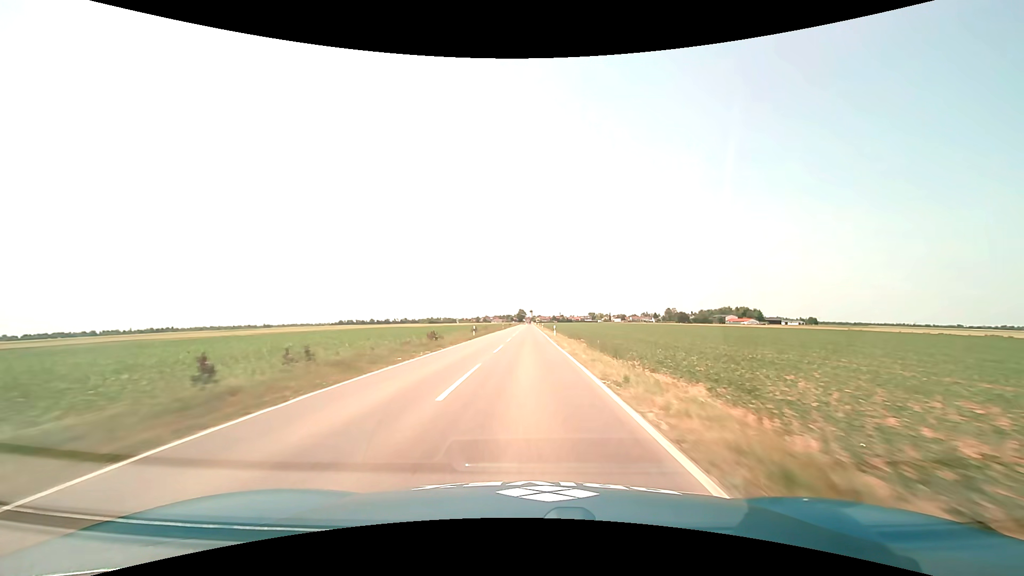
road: tertiary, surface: asphalt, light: Day
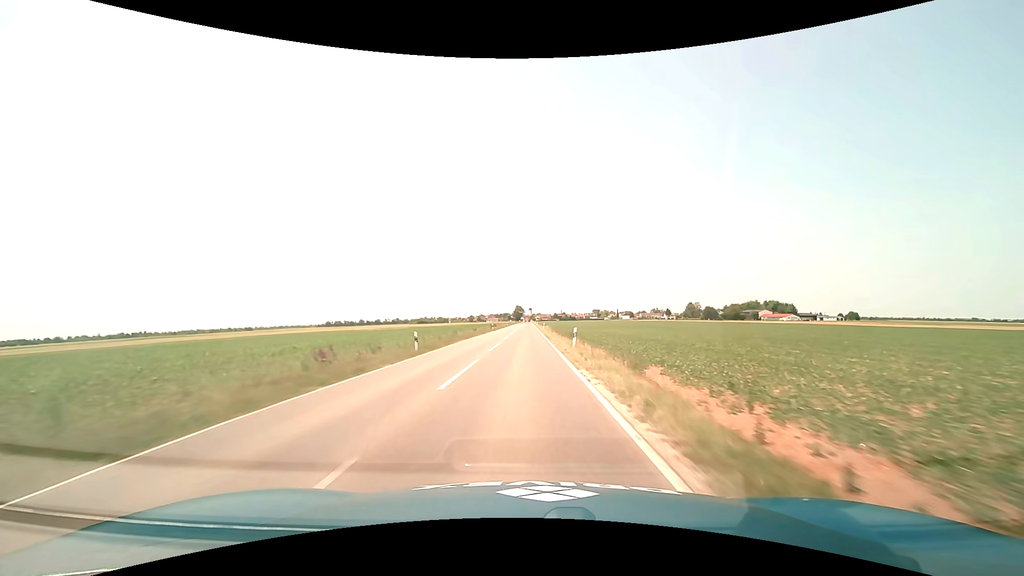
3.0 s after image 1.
(+0.4, +72.5) m; 0°
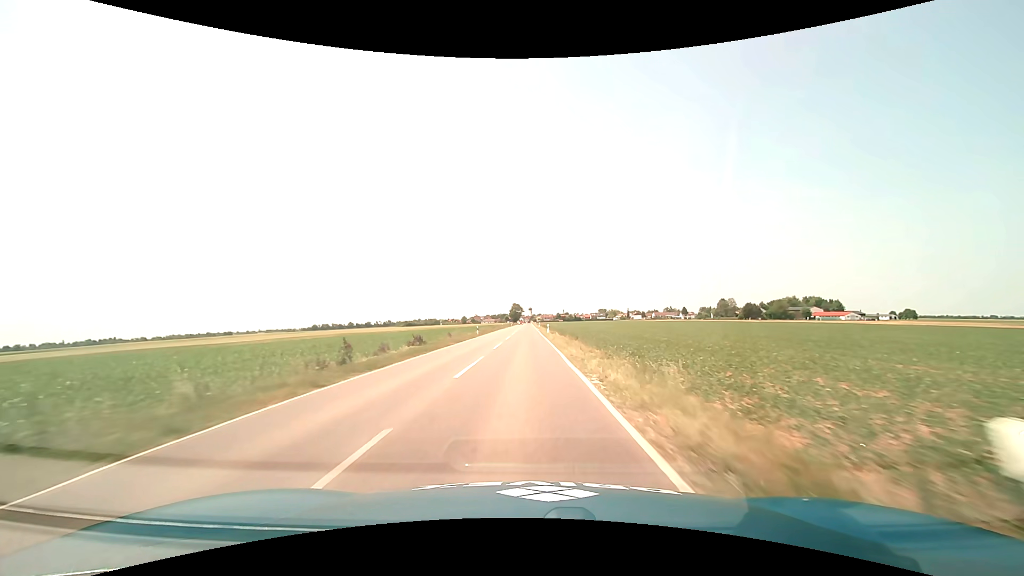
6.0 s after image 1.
(+0.1, +72.1) m; 0°
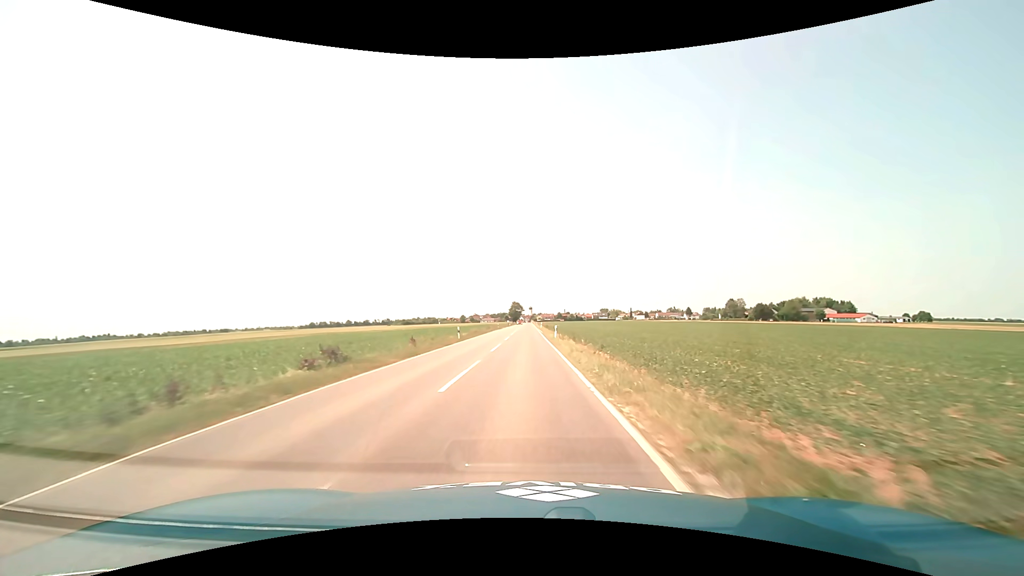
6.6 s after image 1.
(0.0, +14.3) m; 0°
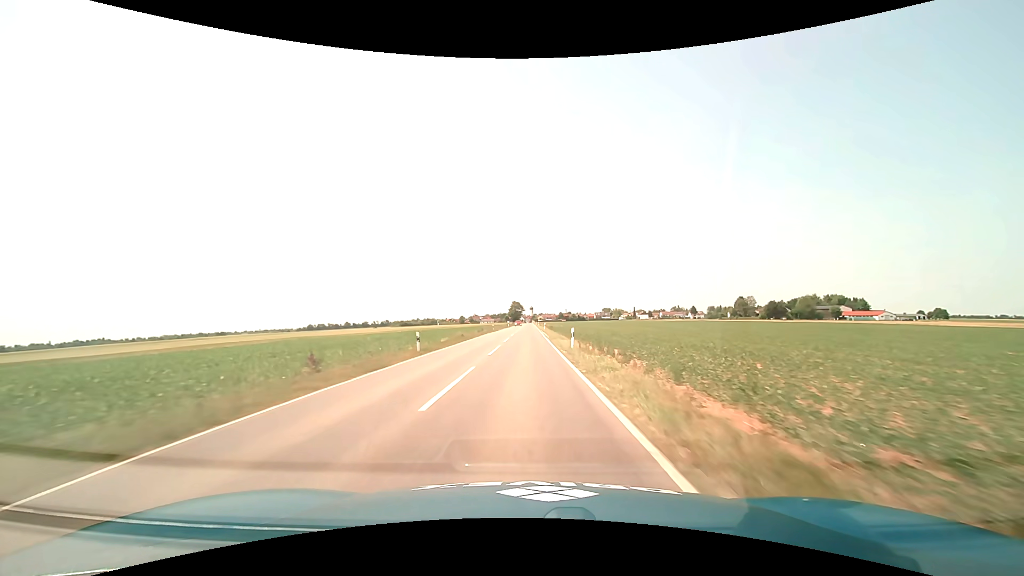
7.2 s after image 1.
(0.0, +14.3) m; 0°
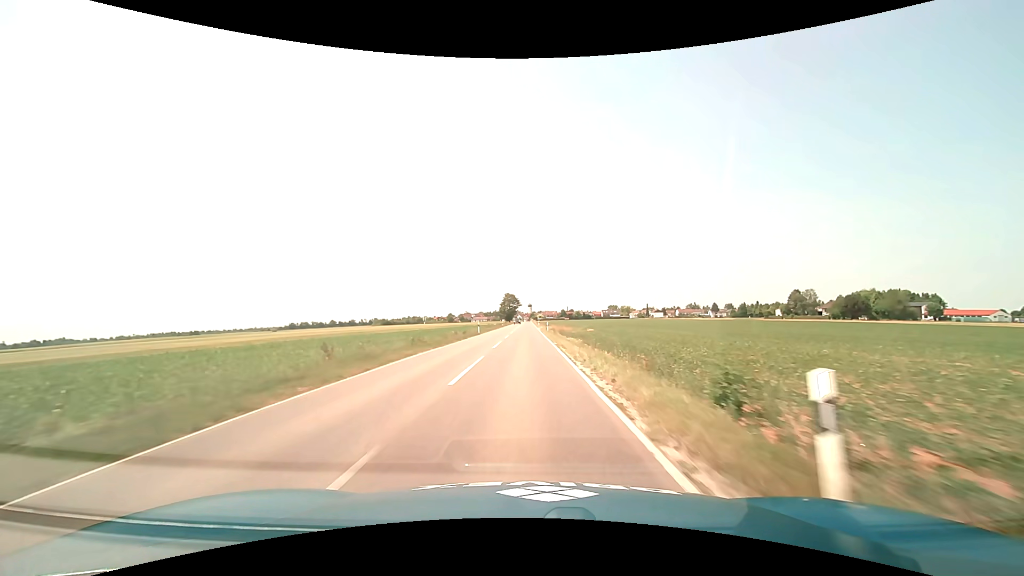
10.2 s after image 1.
(+0.2, +70.4) m; 0°
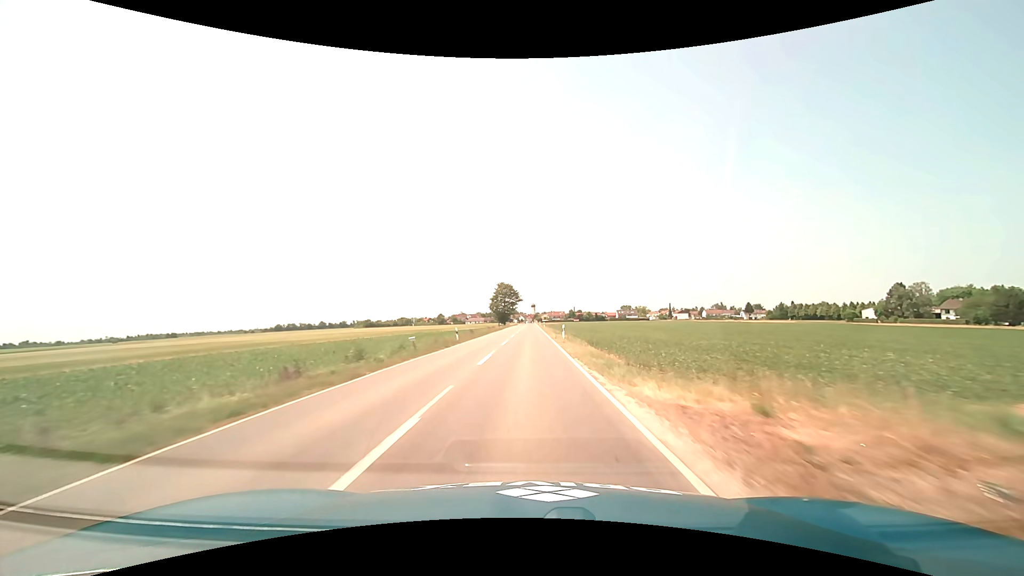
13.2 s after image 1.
(-0.3, +68.4) m; 0°
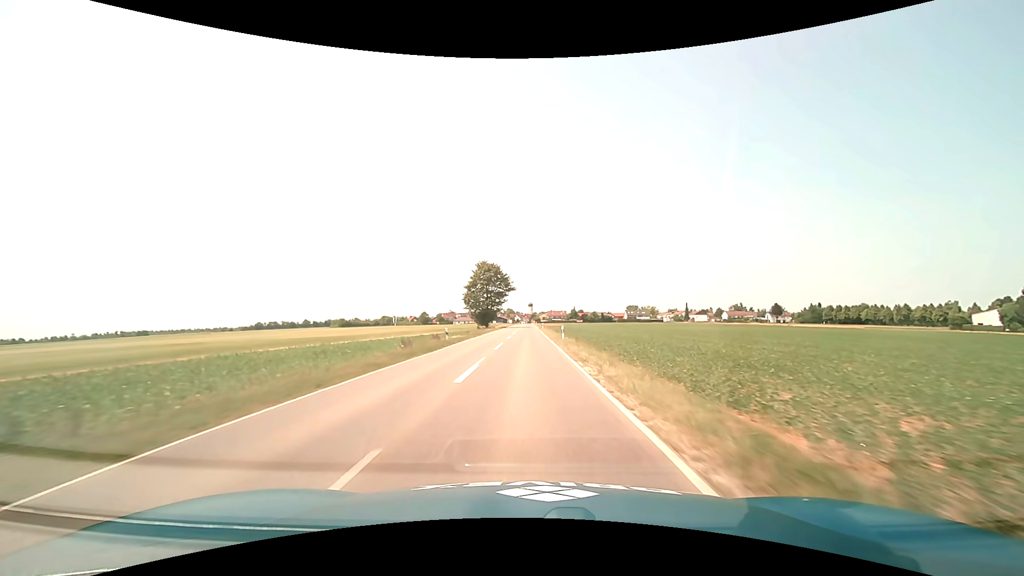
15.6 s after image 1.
(+0.2, +53.6) m; 0°
(0, +10) (0, +20) (0, +30) (0, +40) (0, +50) (0, +60) (0, +70) (0, +80) (0, +90) (0, +100) m
